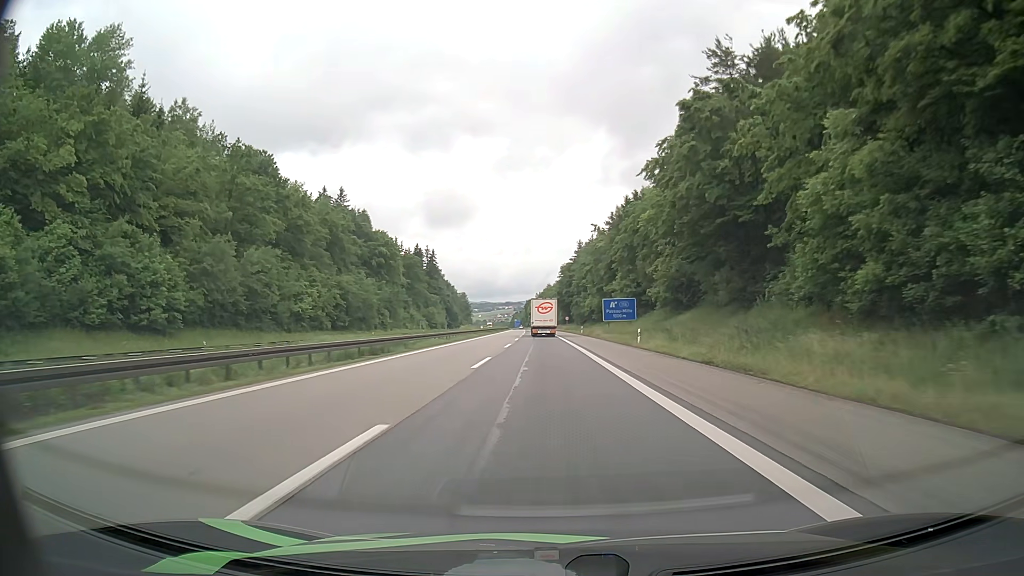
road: motorway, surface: asphalt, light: Day
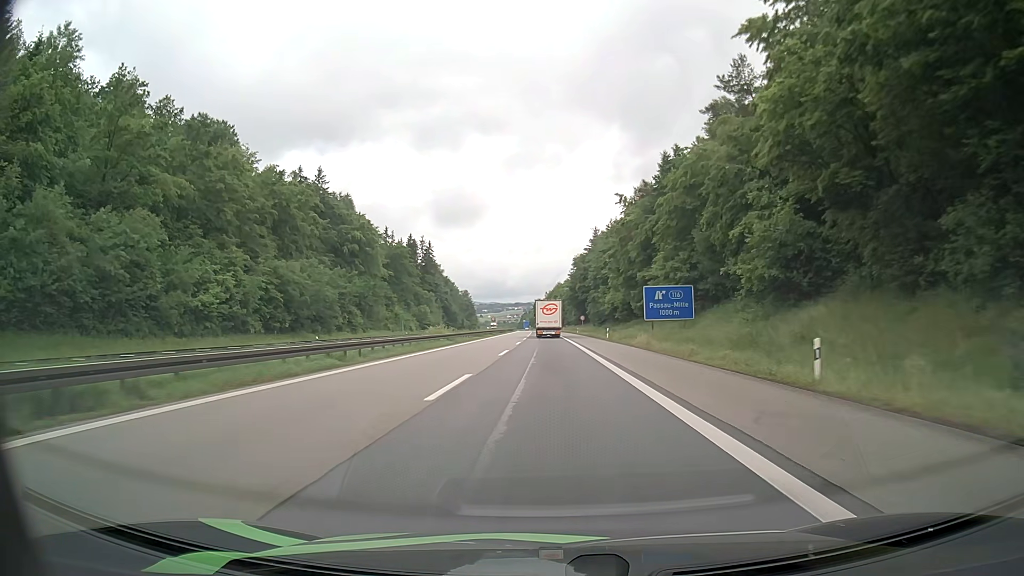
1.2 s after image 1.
(-0.1, +26.7) m; -1°
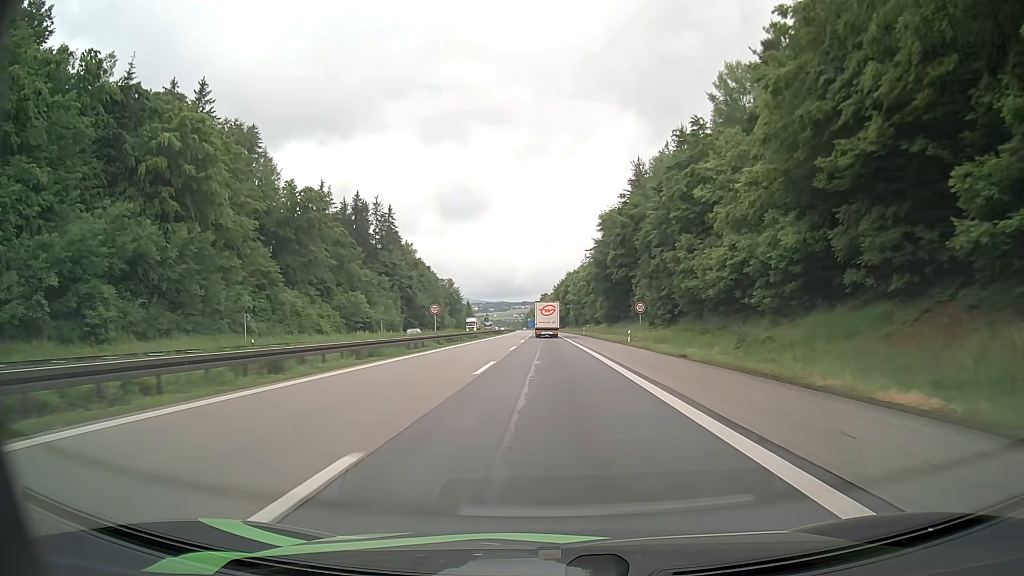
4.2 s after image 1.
(-0.4, +65.2) m; -1°
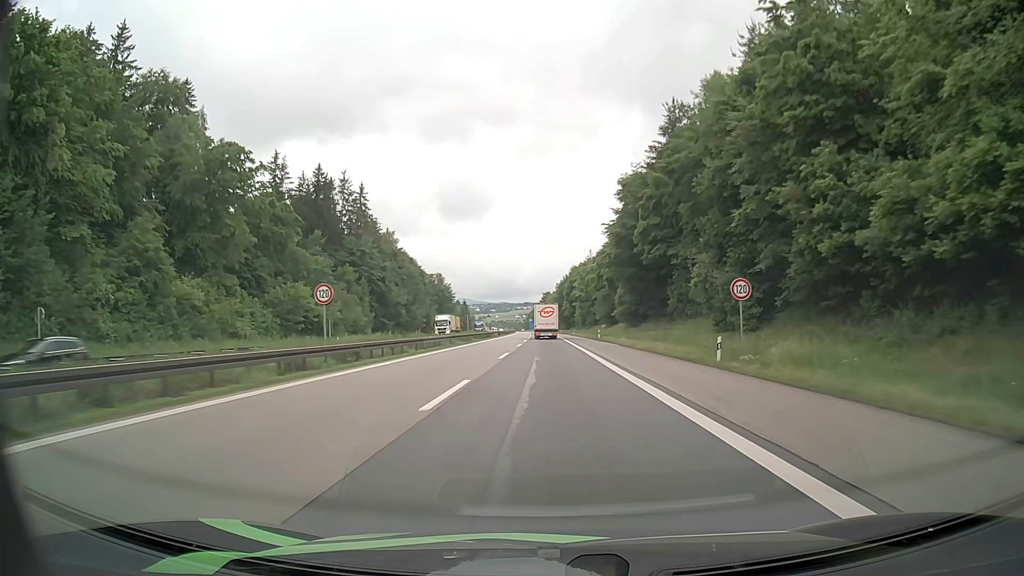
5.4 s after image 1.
(0.0, +26.0) m; 0°
(0, +10) (0, +20) (0, +30) (0, +40) (0, +50) (0, +60) (0, +70) (-1, +80) (-1, +90) (-1, +100) m
